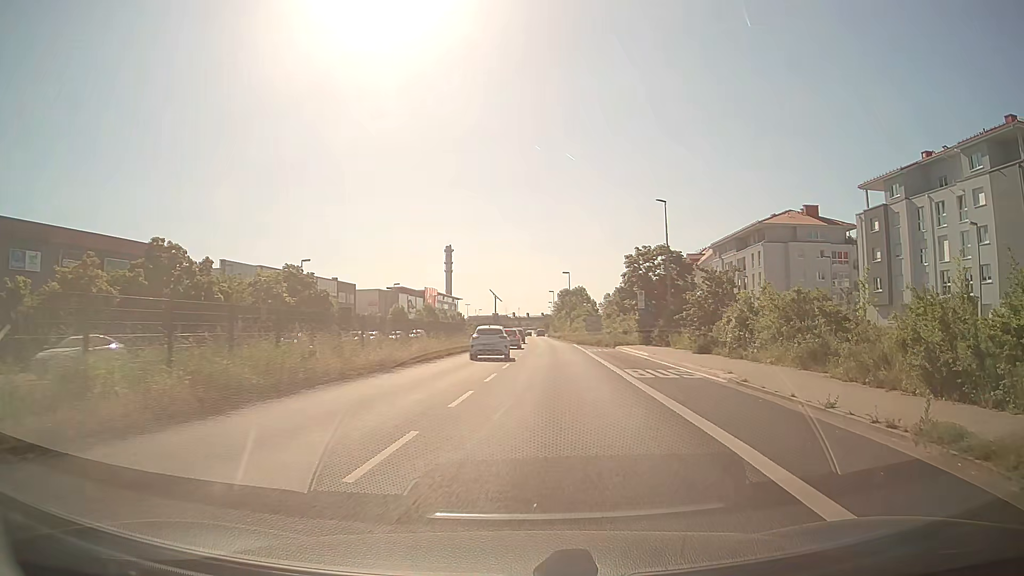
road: secondary_link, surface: asphalt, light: Day
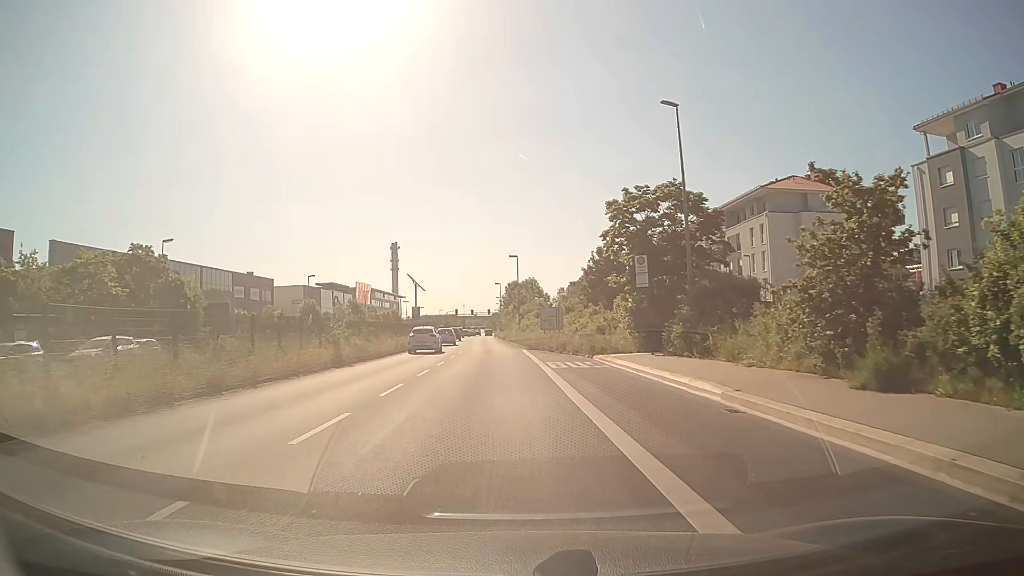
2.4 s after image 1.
(+2.1, +22.0) m; +5°
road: primary
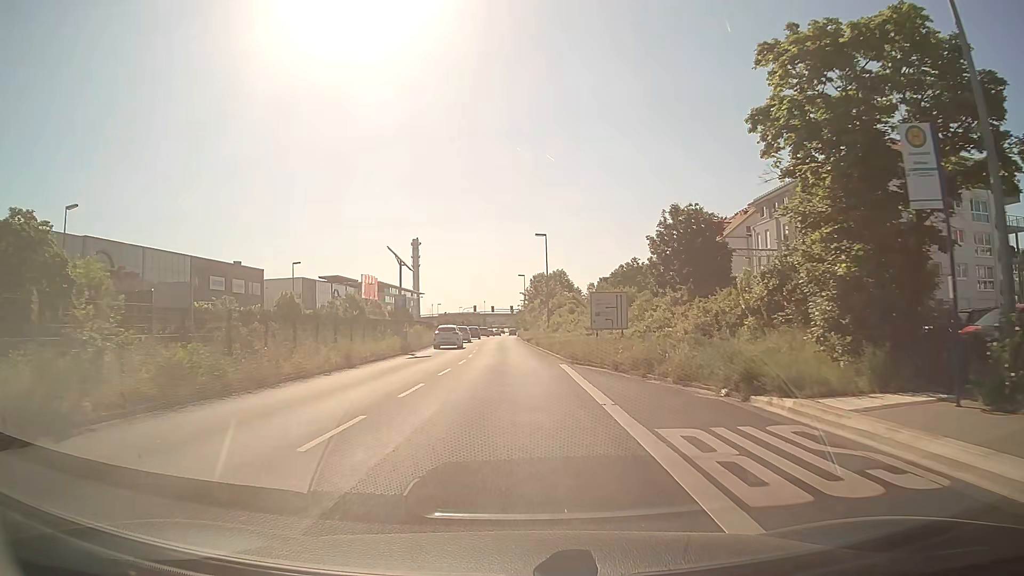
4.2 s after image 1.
(-0.3, +18.7) m; -2°
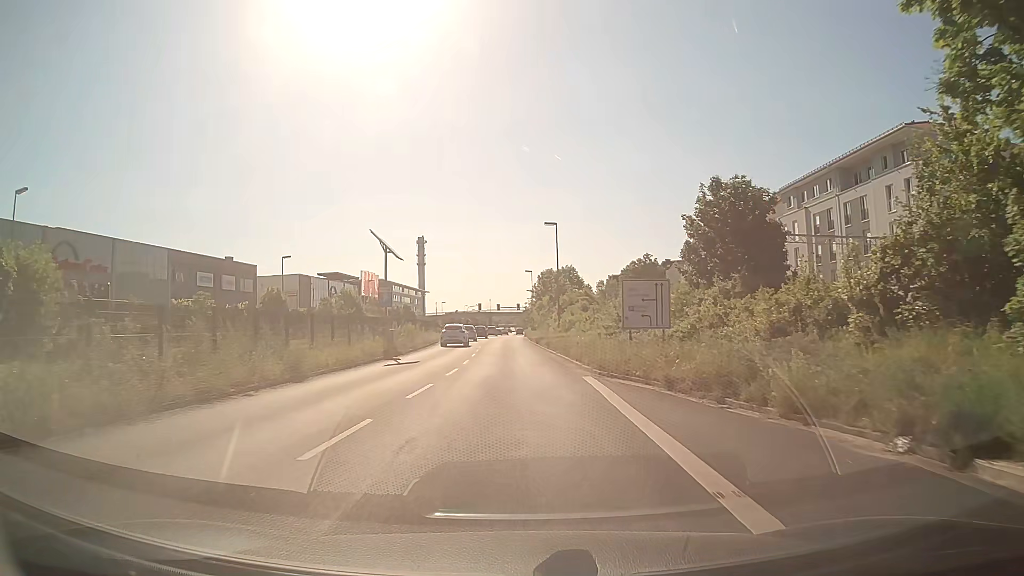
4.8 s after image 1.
(-0.1, +6.6) m; -1°
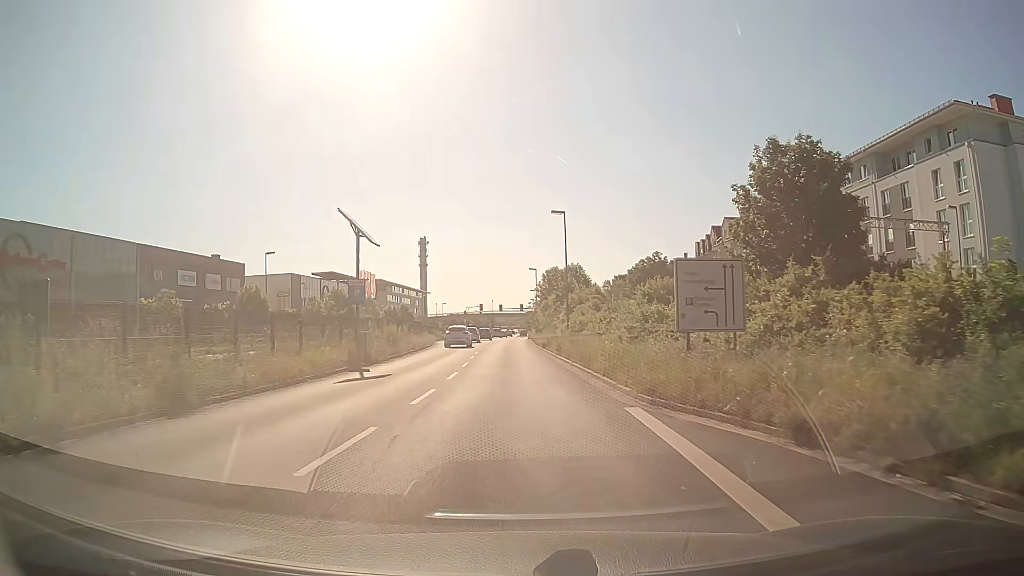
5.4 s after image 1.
(0.0, +6.8) m; 0°
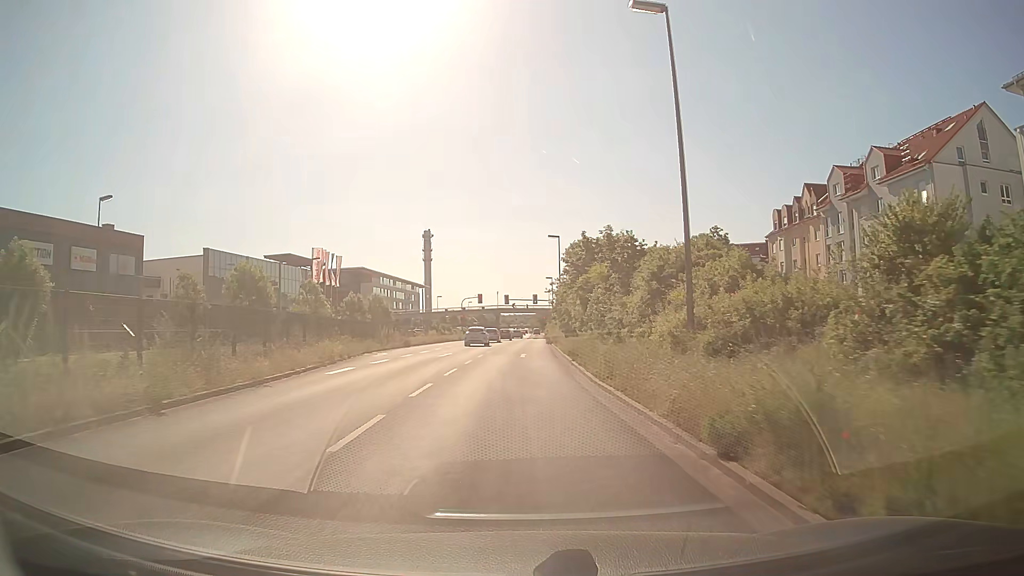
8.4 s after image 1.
(-0.3, +35.0) m; -1°
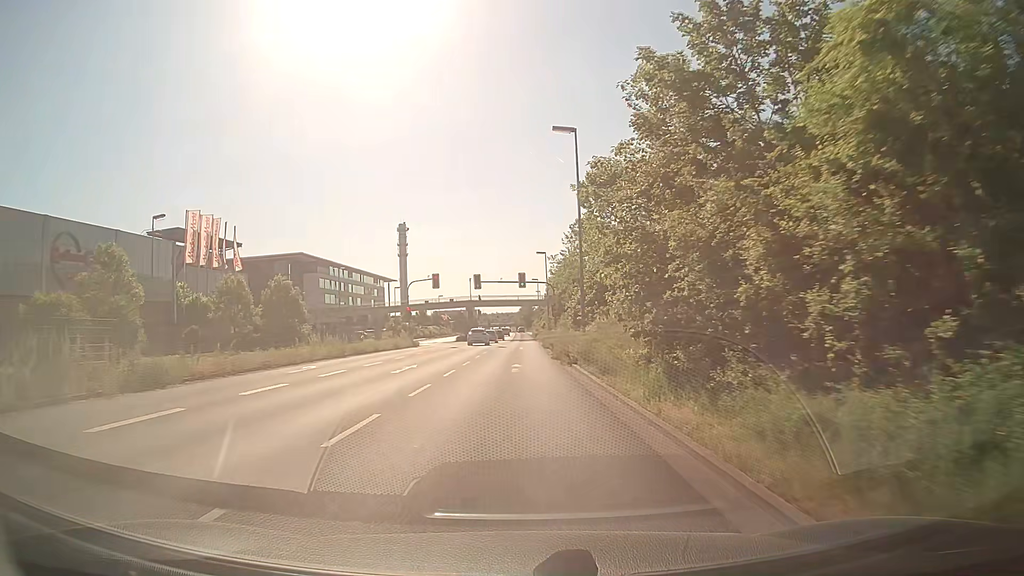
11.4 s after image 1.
(+0.5, +35.2) m; +1°
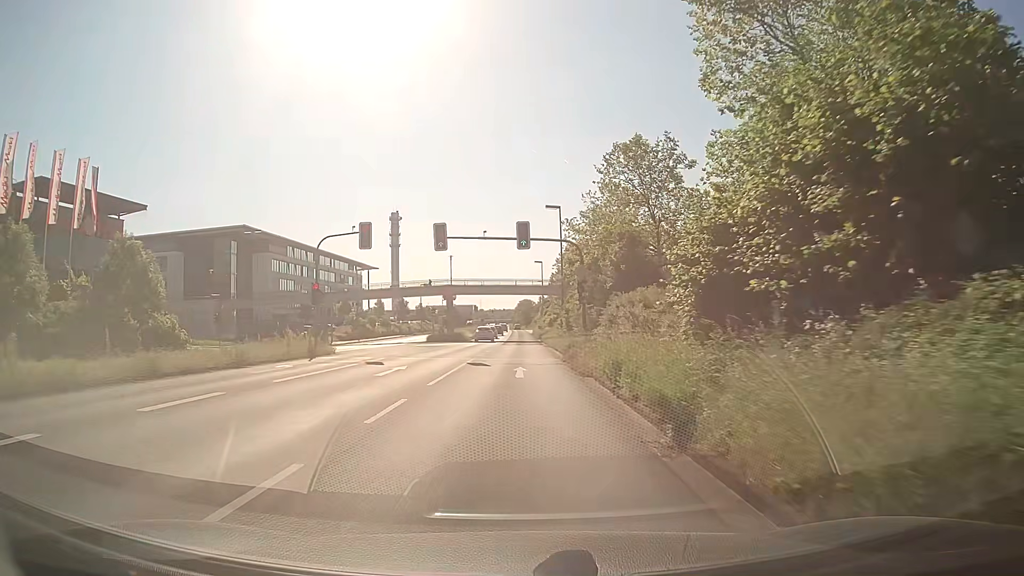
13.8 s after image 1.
(+0.1, +28.4) m; +1°
(0, +10) (0, +20) (0, +30) (0, +40) (0, +50) (0, +60) (0, +70) (0, +80) (0, +90) (0, +100) m
